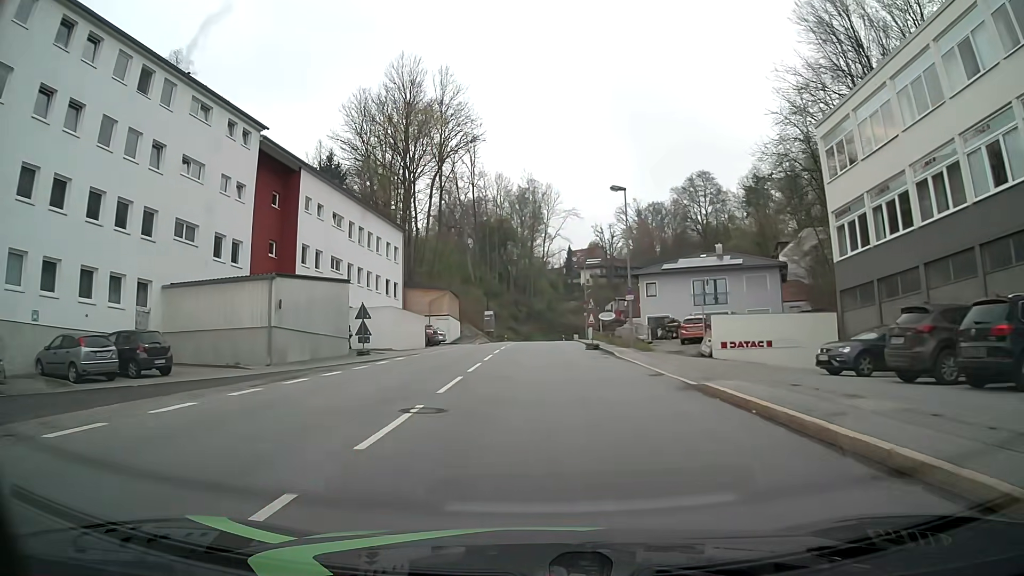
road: tertiary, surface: asphalt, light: Day
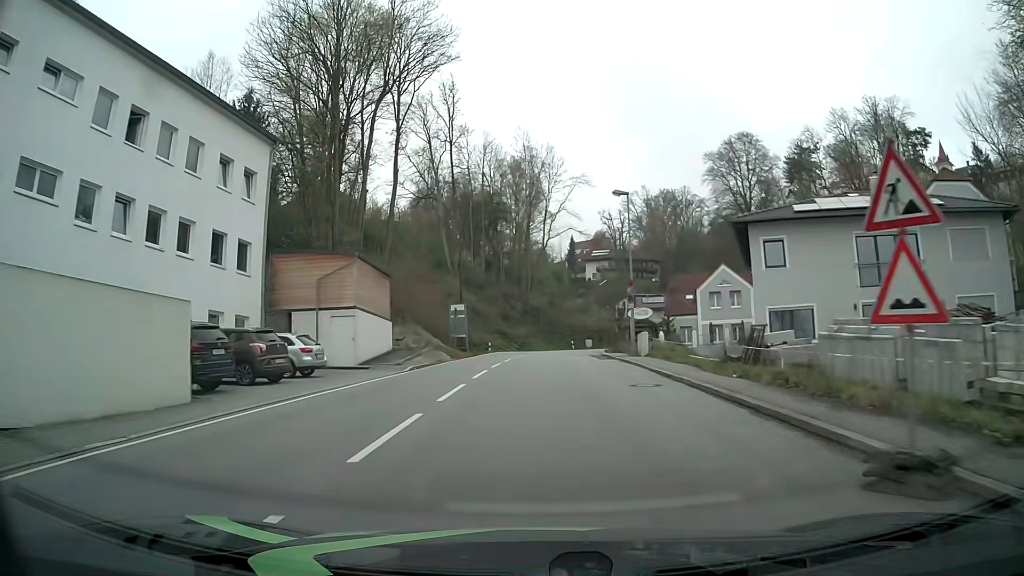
(-0.2, +30.6) m; +1°
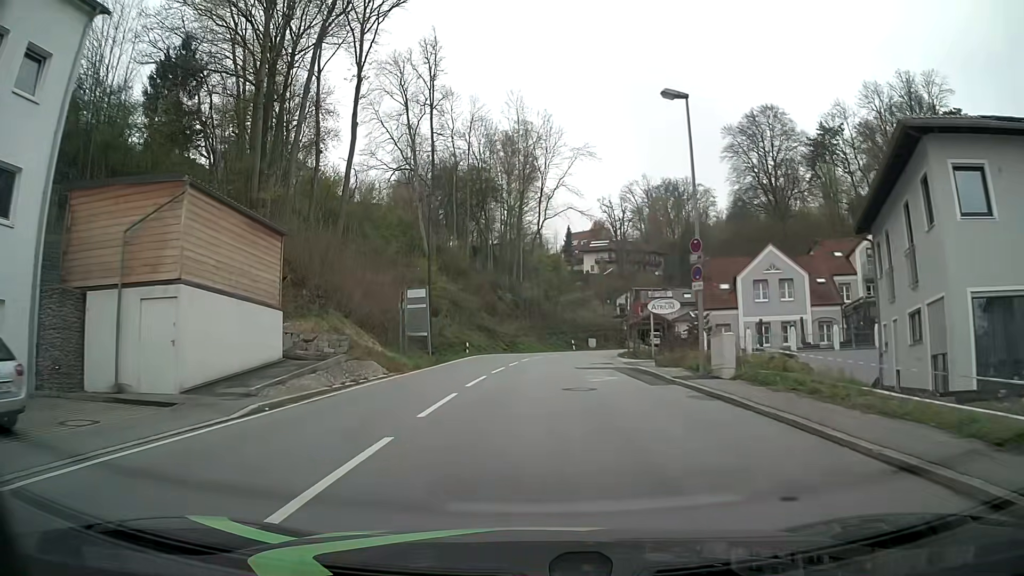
(-0.2, +14.4) m; -1°
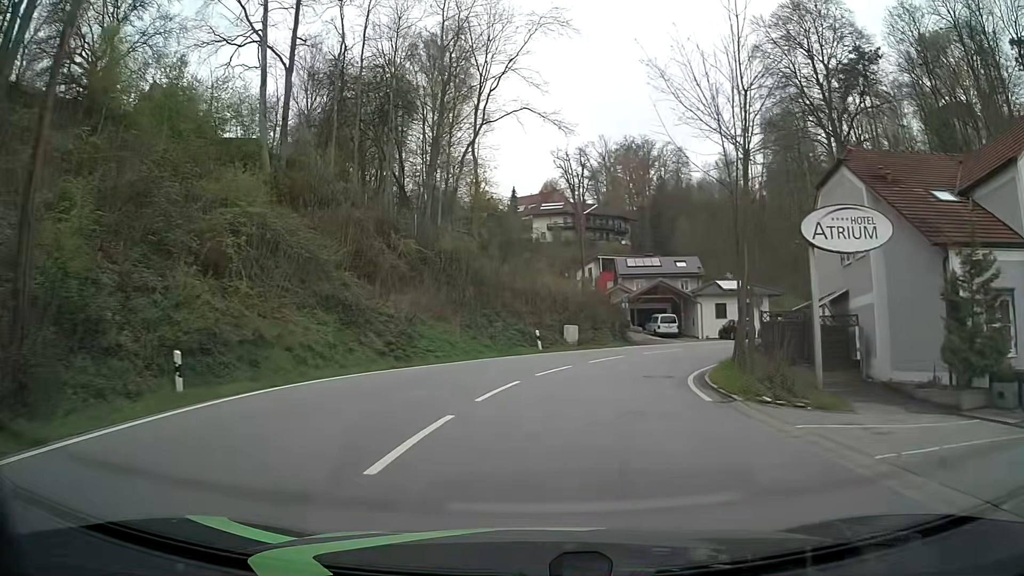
(+1.1, +34.2) m; +6°
